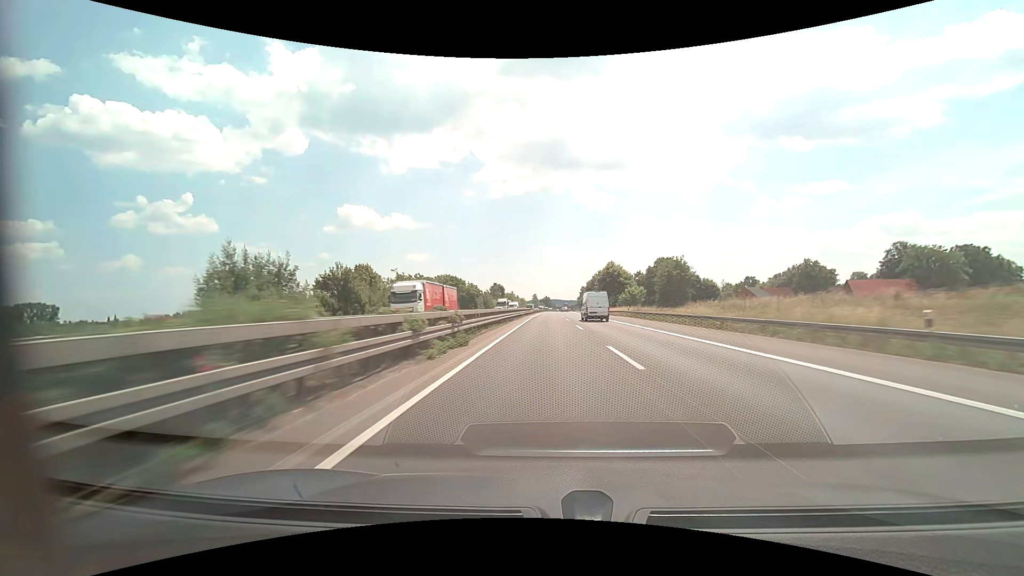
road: motorway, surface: asphalt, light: Day
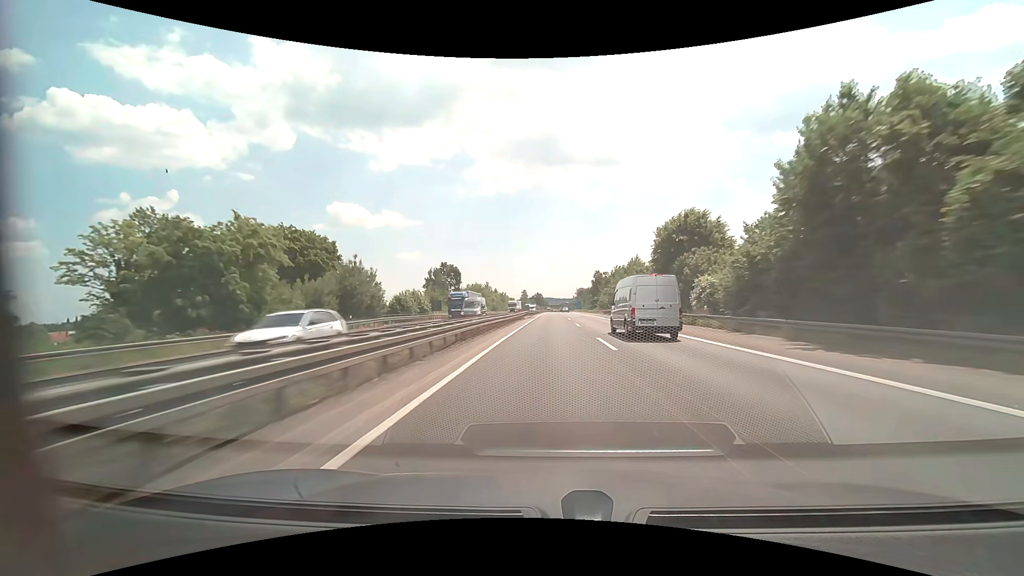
(+0.7, +103.5) m; +1°
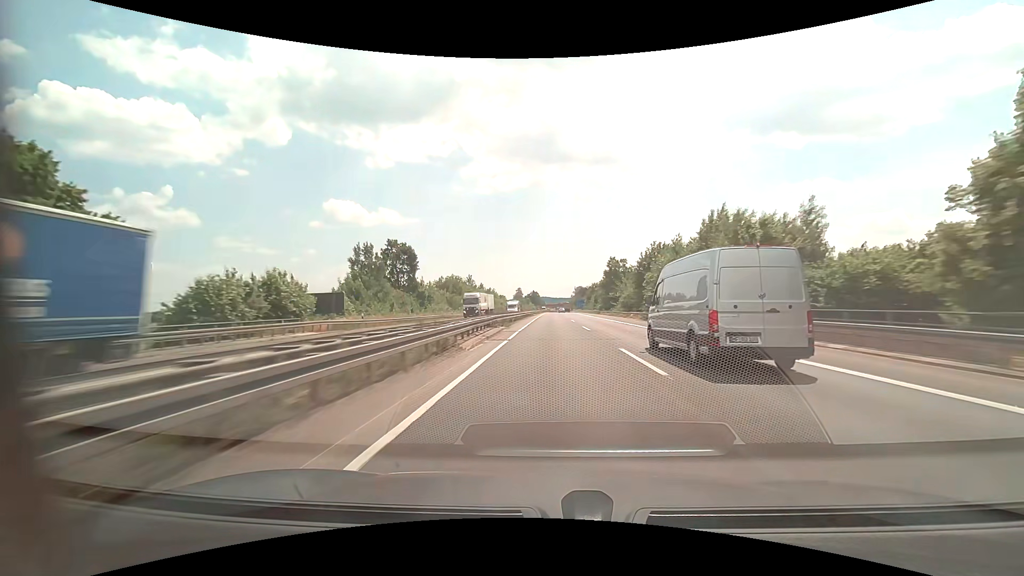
(+0.1, +41.5) m; 0°
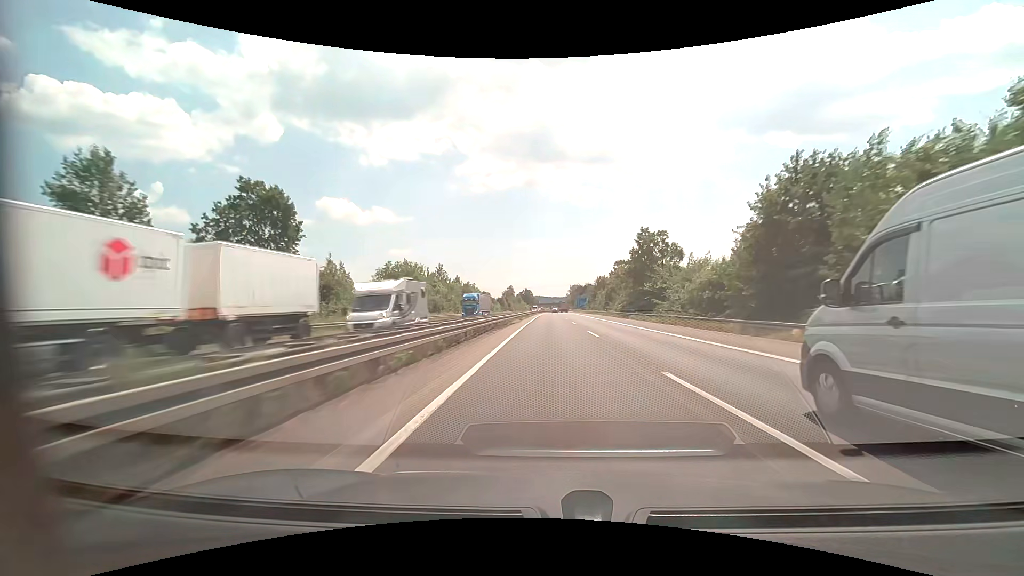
(+0.2, +41.6) m; +1°
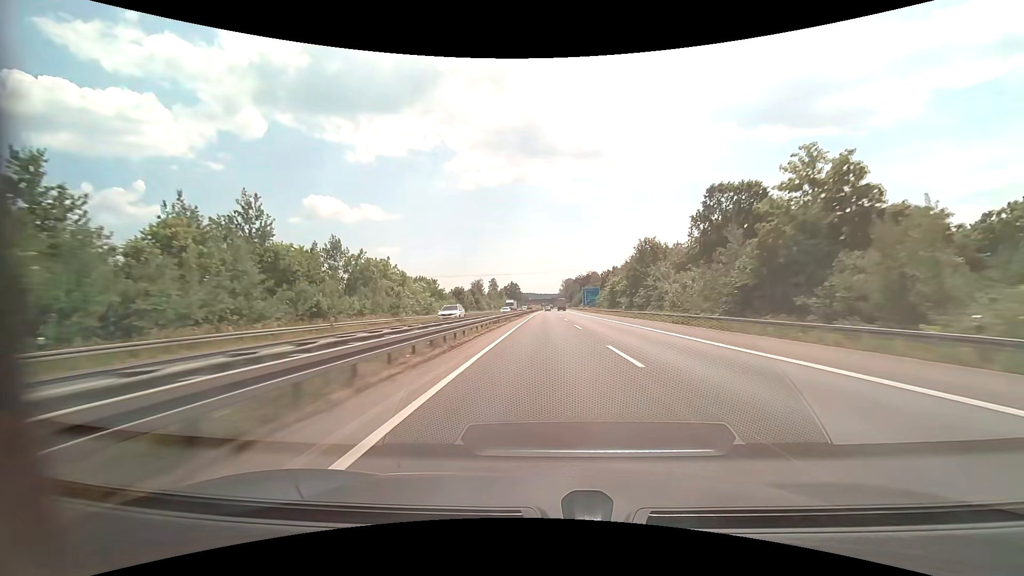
(+0.5, +83.2) m; +1°
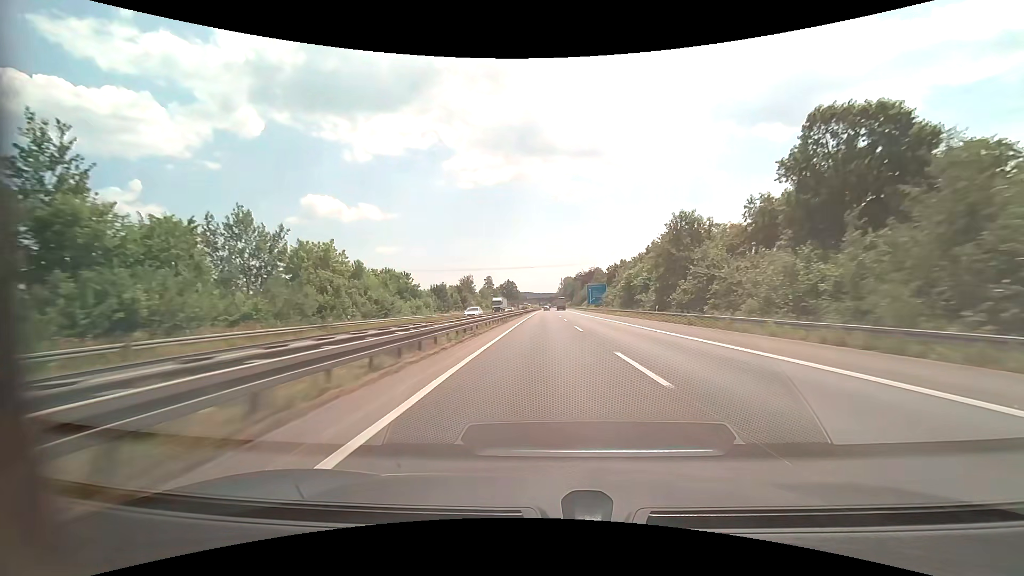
(0.0, +20.8) m; 0°
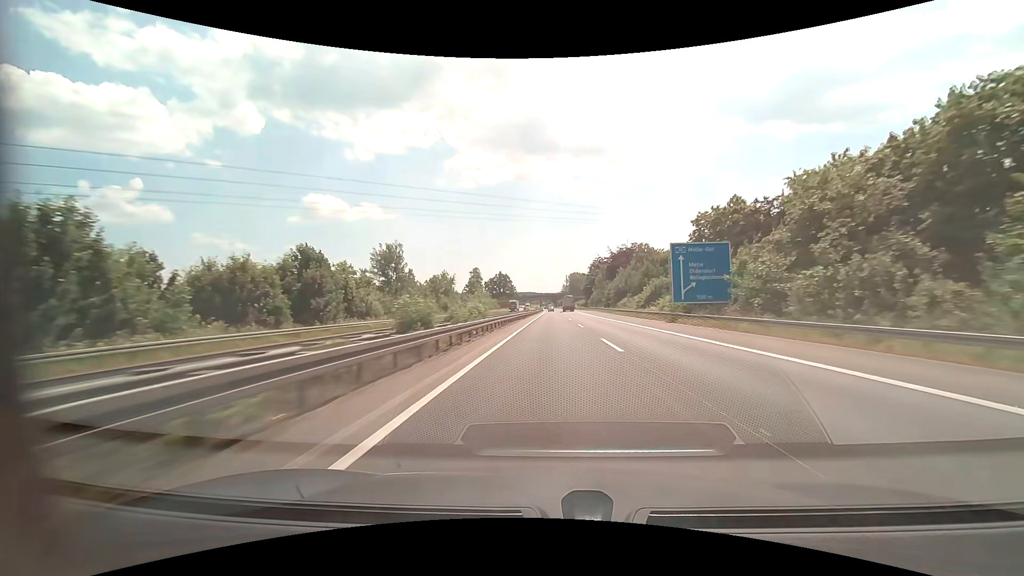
(-0.1, +83.4) m; 0°
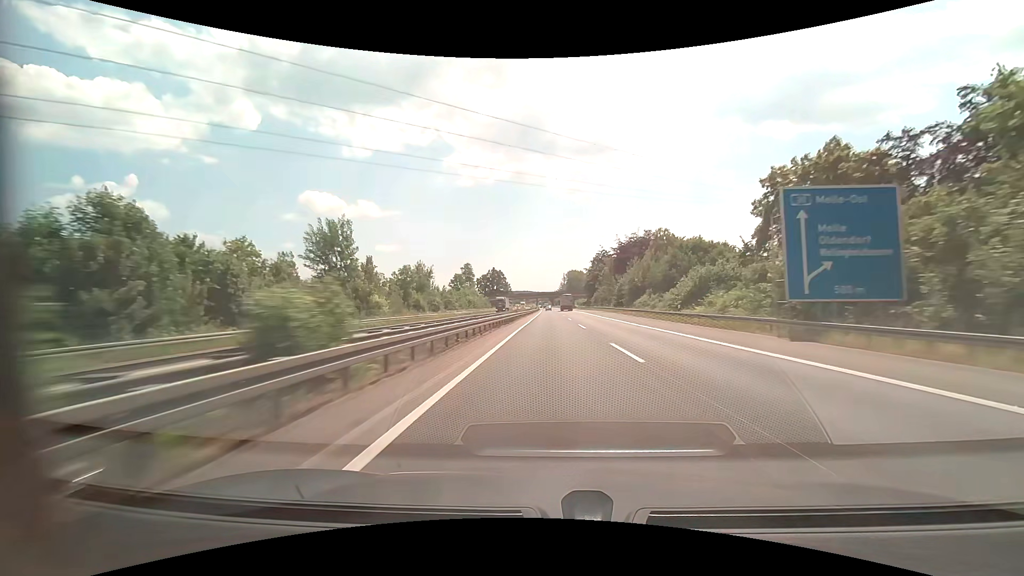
(0.0, +20.8) m; 0°
(0, +10) (0, +20) (0, +30) (0, +40) (0, +50) (0, +60) (0, +70) (0, +80) (0, +90) (0, +100) m
